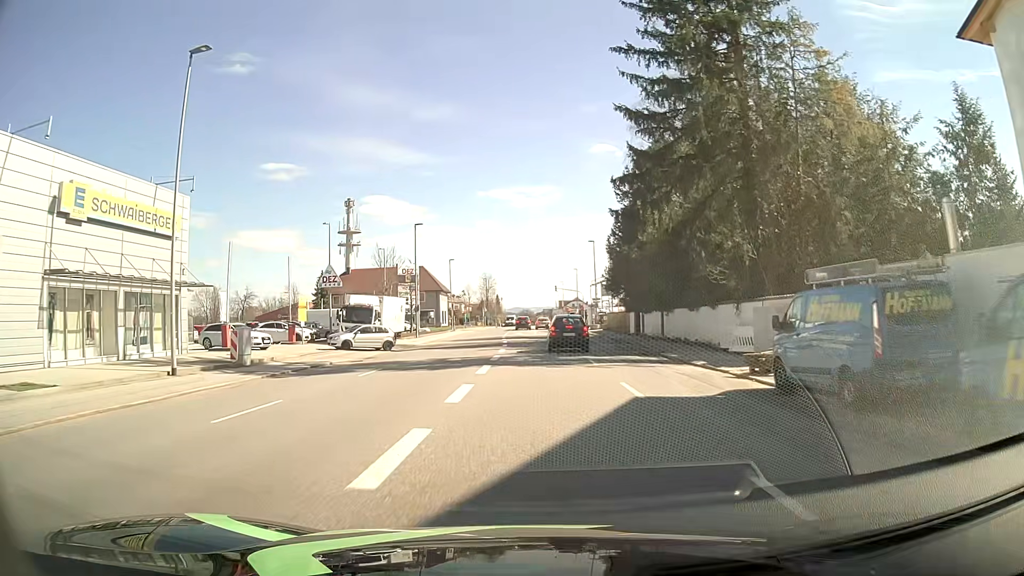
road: tertiary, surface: asphalt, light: Day
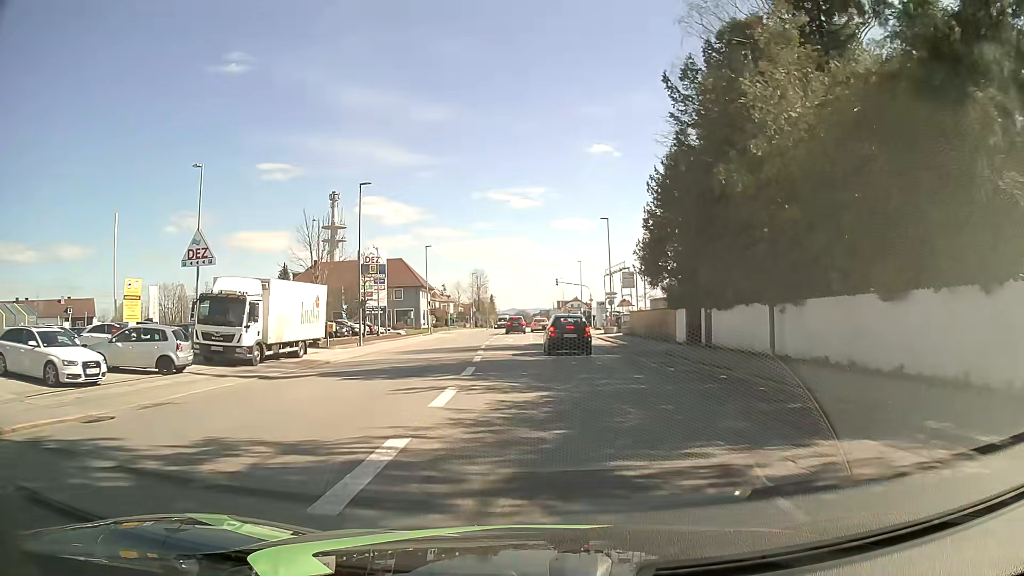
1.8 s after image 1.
(0.0, +18.7) m; +1°
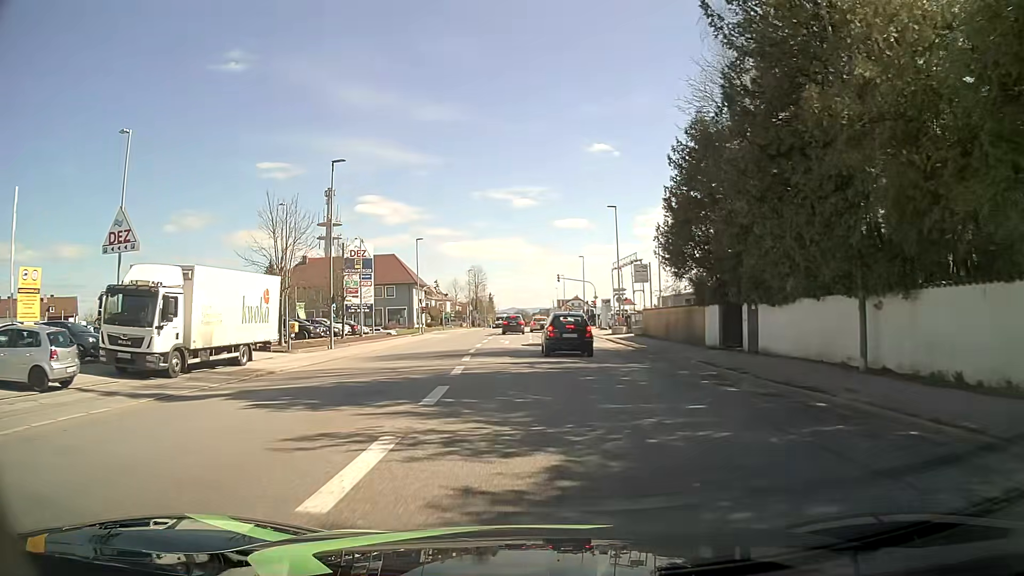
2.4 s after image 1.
(0.0, +6.1) m; 0°
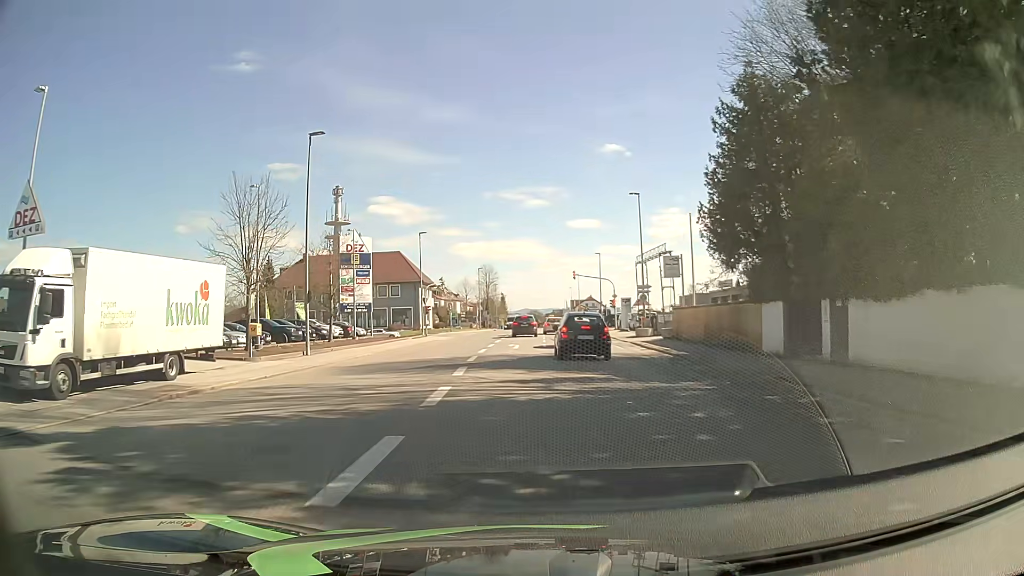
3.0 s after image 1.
(-0.1, +5.9) m; -2°
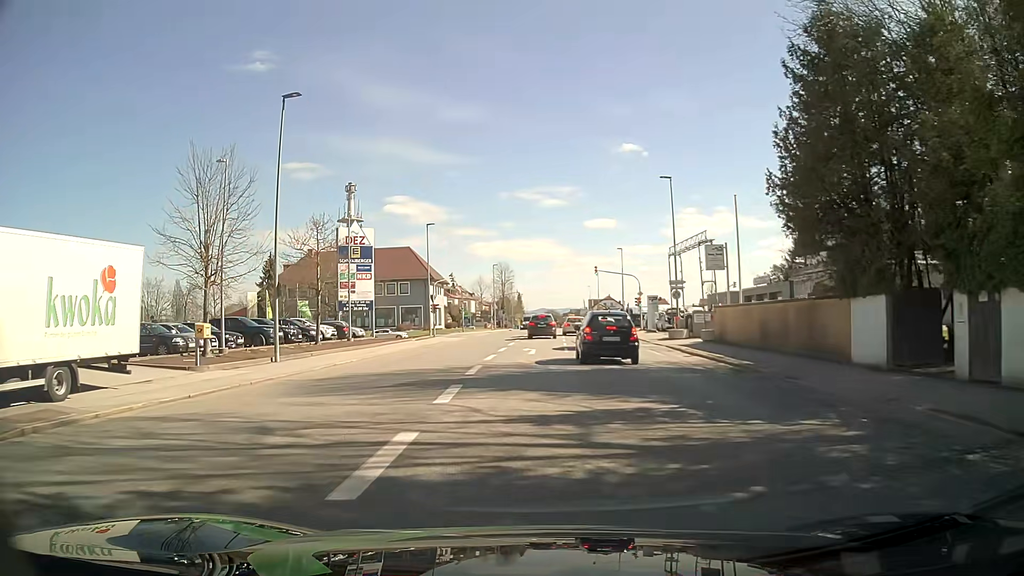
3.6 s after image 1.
(0.0, +5.7) m; -2°
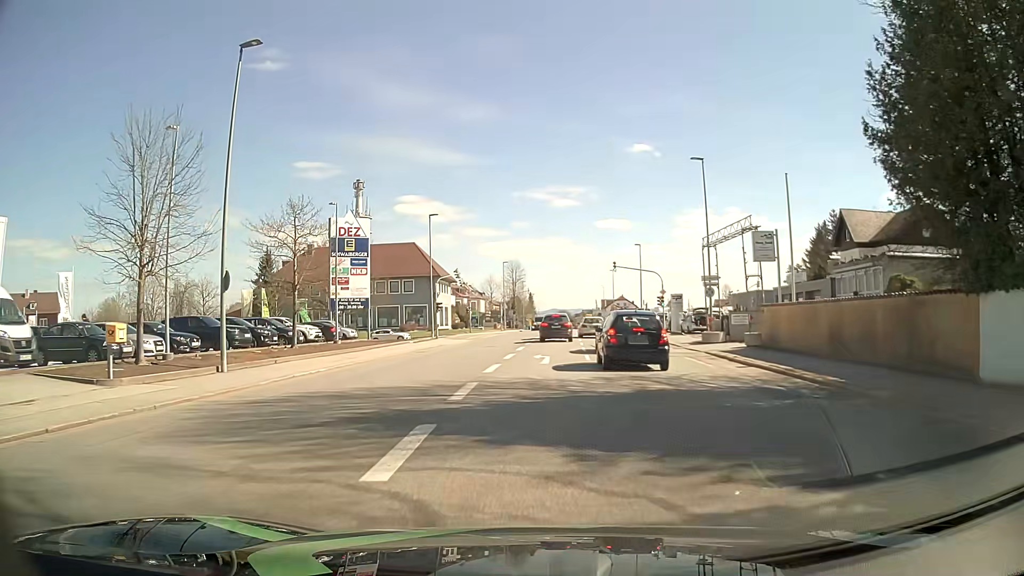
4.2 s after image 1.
(0.0, +5.4) m; -1°
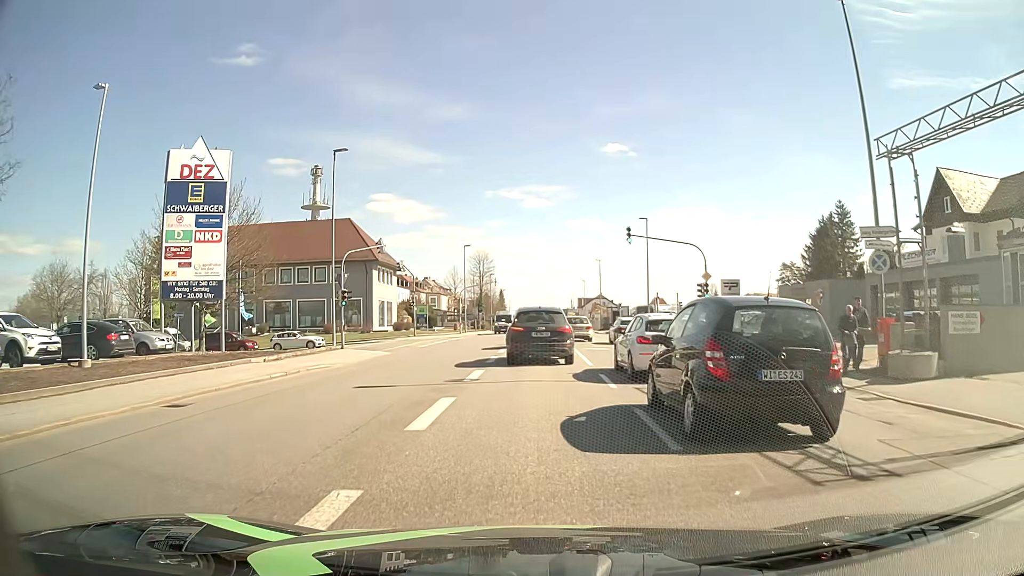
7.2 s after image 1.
(+0.4, +21.0) m; +3°
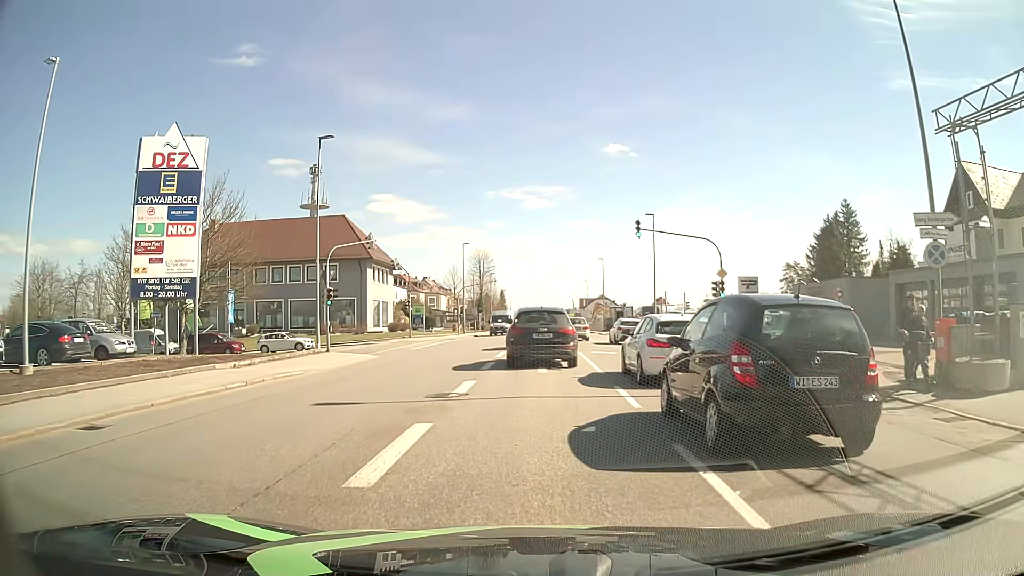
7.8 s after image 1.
(0.0, +2.6) m; 0°
